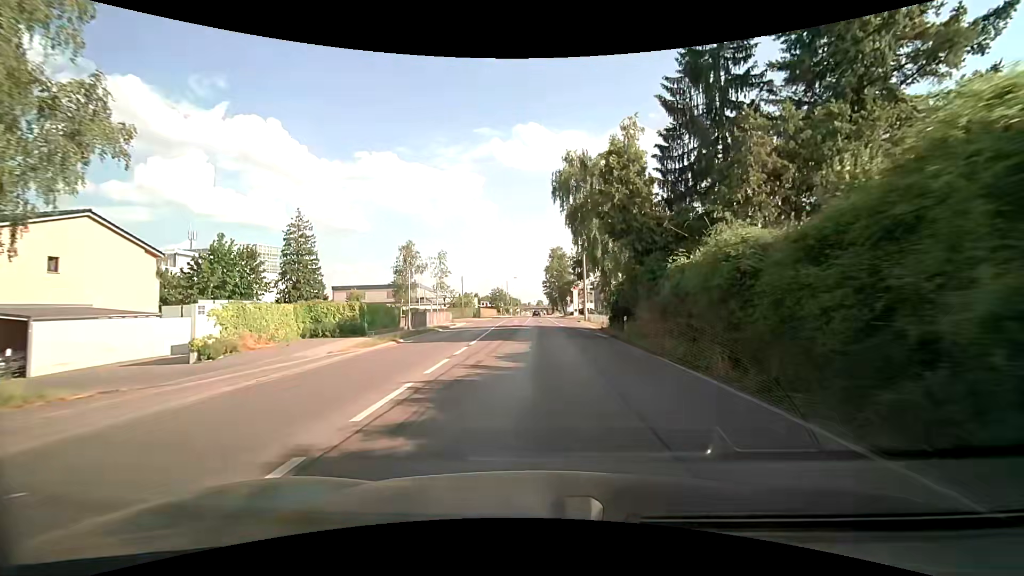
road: secondary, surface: asphalt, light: Day
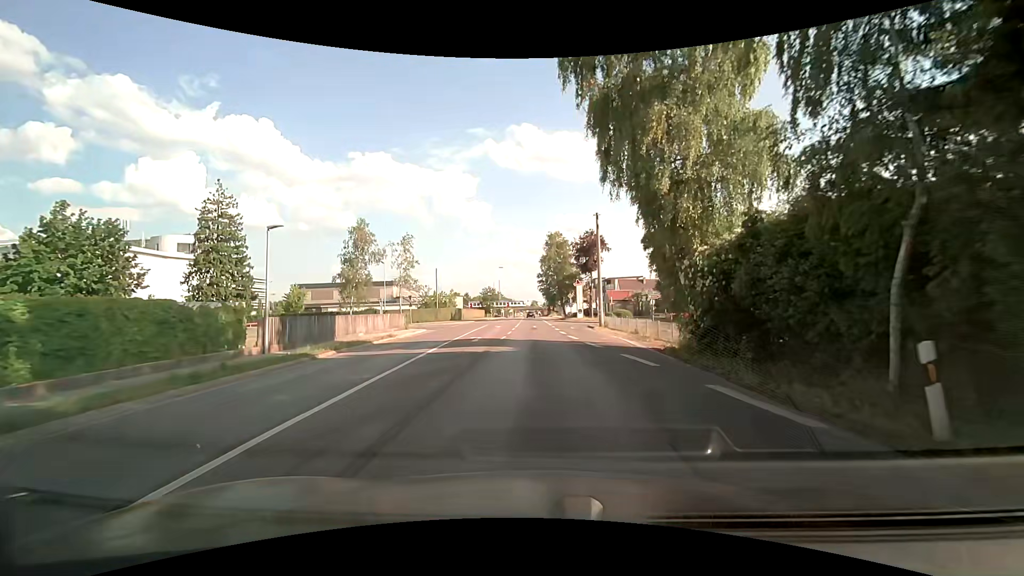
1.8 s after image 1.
(+0.1, +20.0) m; 0°
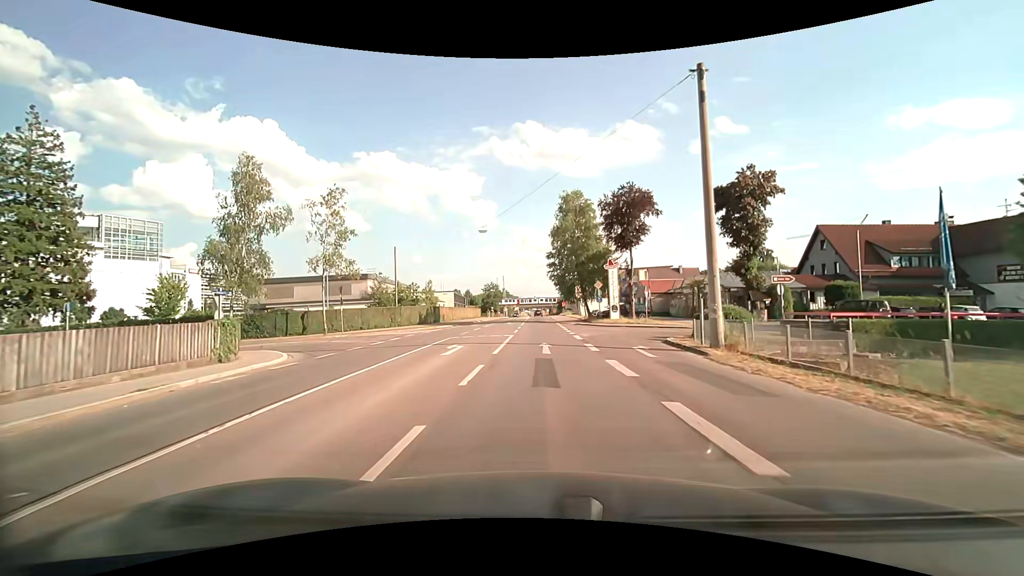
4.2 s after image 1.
(-0.2, +26.0) m; 0°
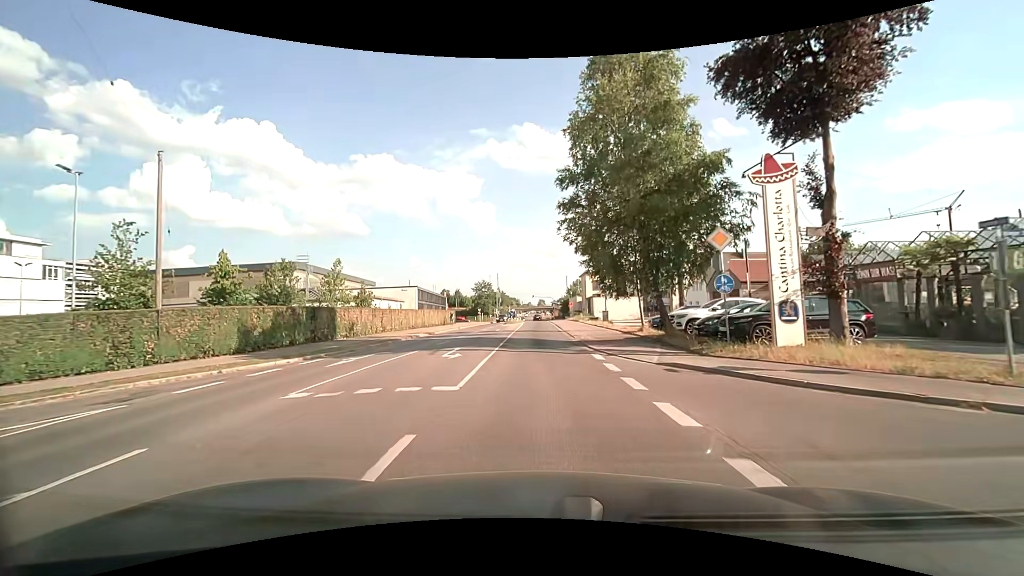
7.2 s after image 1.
(-0.2, +32.3) m; 0°
(0, +10) (0, +20) (0, +30) (0, +40) (0, +50) (0, +60) (0, +70) (0, +80) (0, +90) (0, +100) m
